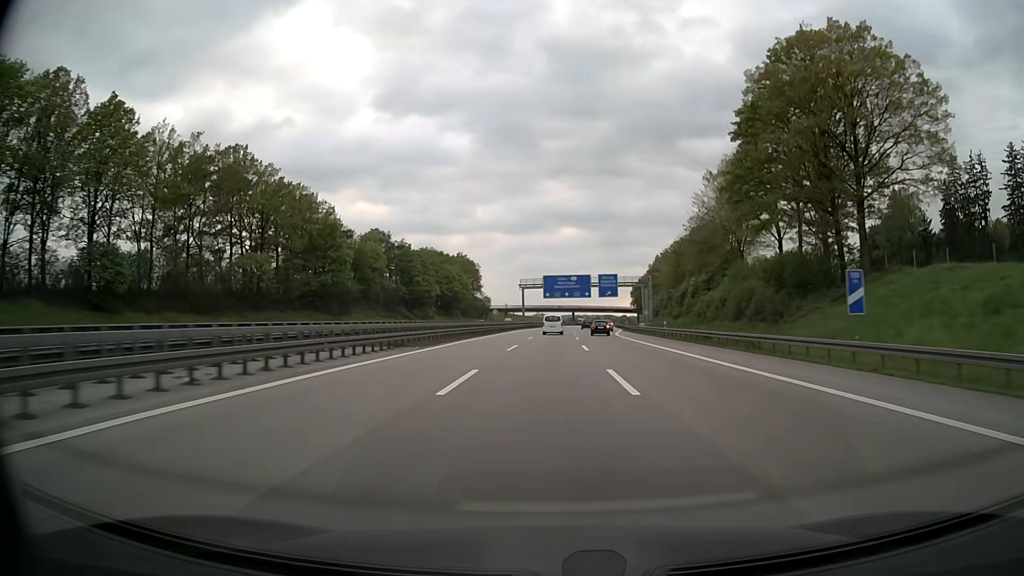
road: motorway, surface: asphalt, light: Day
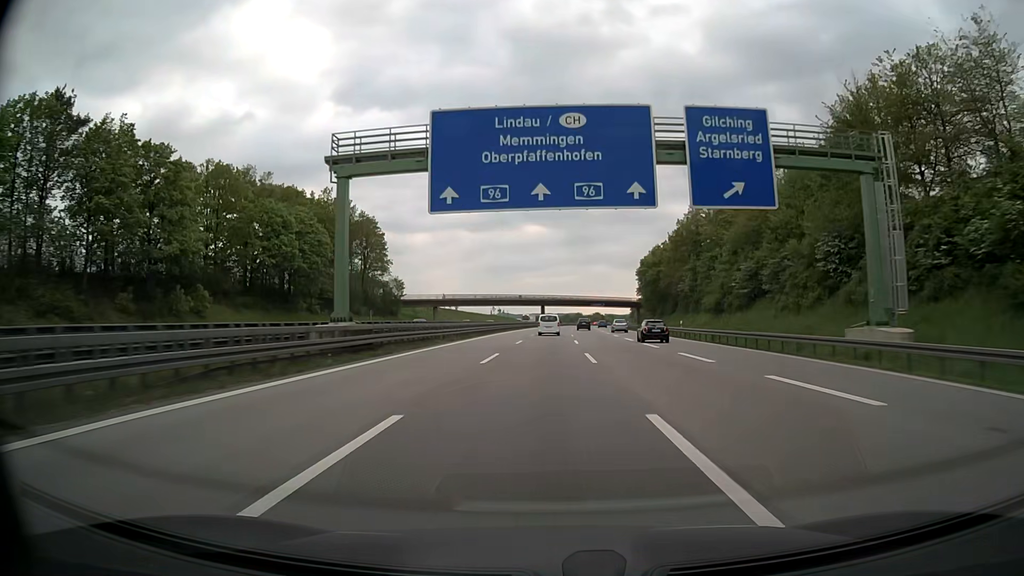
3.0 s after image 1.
(+2.5, +98.6) m; +3°
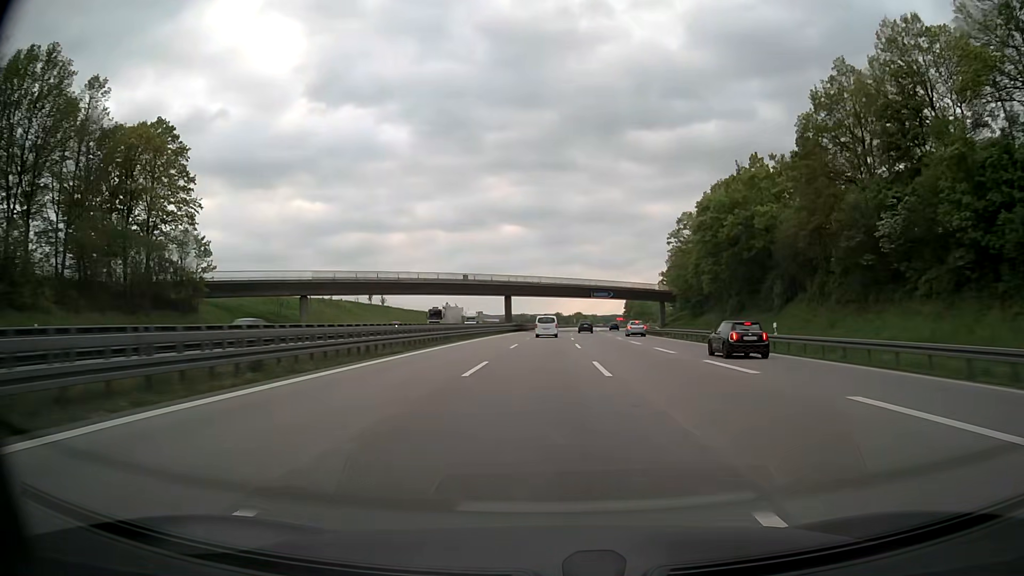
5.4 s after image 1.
(+1.4, +77.2) m; +2°
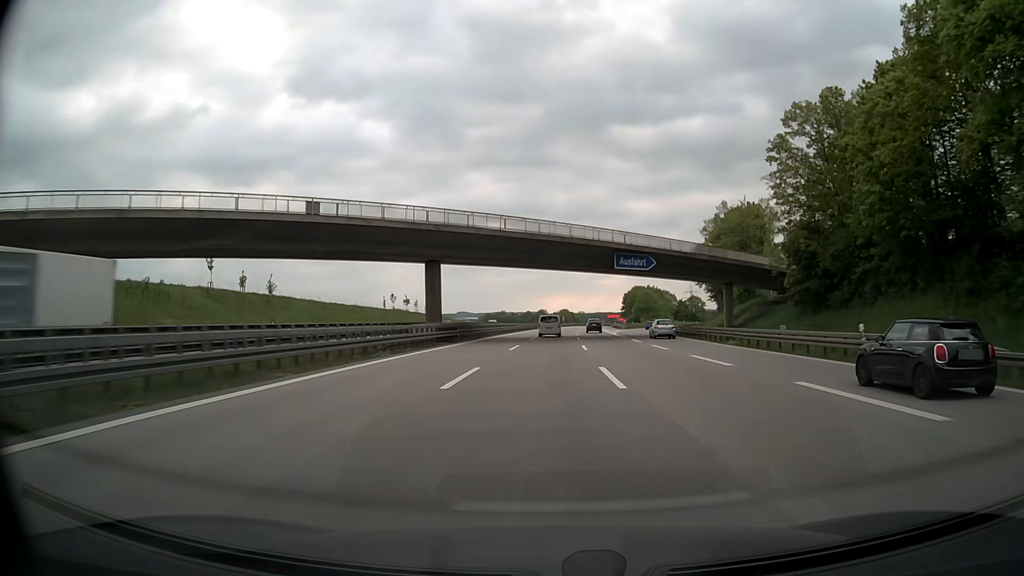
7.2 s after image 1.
(+0.7, +57.2) m; +1°
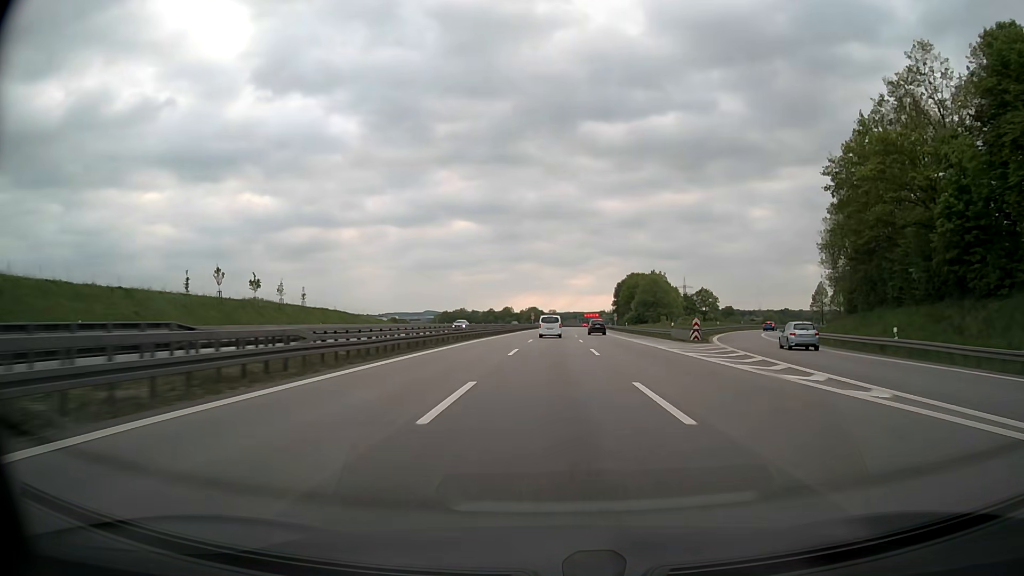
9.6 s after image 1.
(+1.5, +76.7) m; +2°
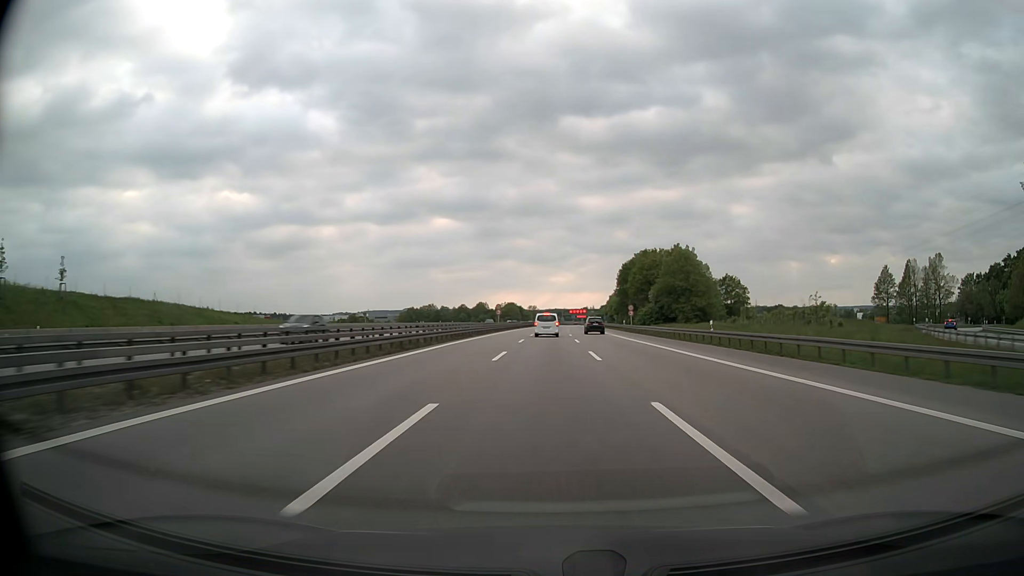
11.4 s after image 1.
(+1.2, +58.3) m; +2°
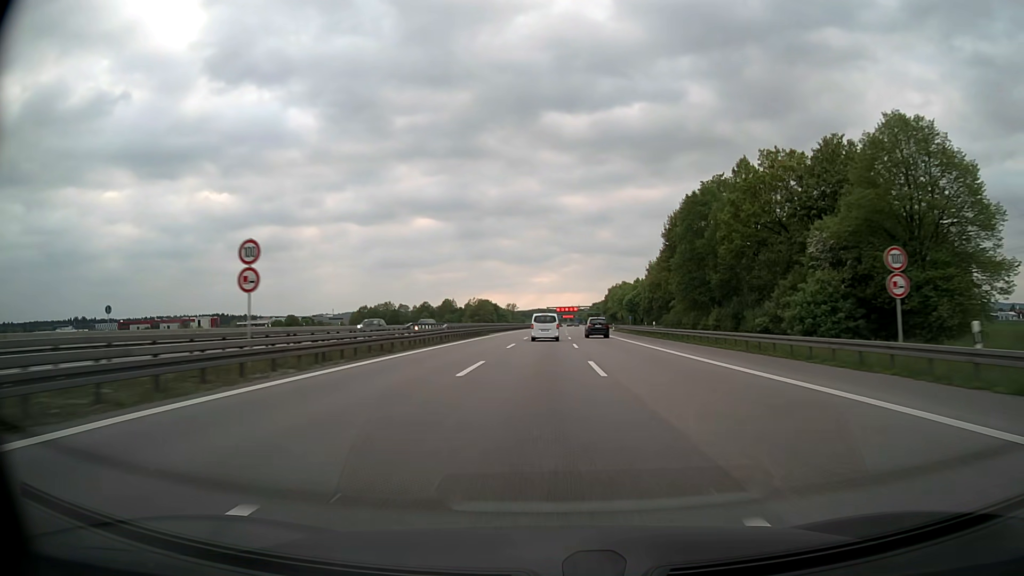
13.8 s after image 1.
(+1.1, +78.5) m; +1°
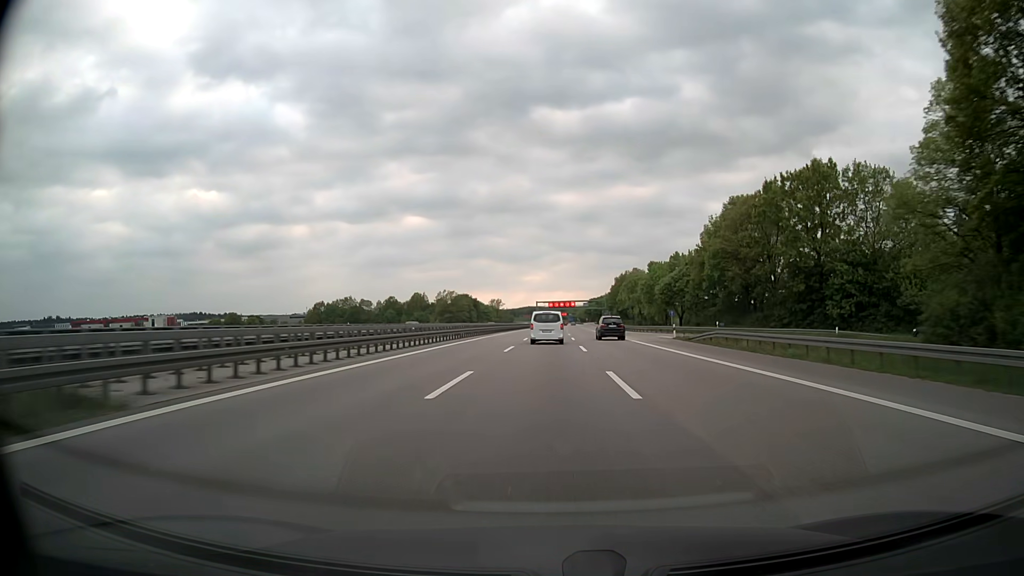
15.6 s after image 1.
(+0.4, +59.0) m; +1°
(0, +10) (0, +20) (0, +30) (0, +40) (0, +50) (0, +60) (+1, +70) (+1, +80) (+1, +90) (+1, +100) m
